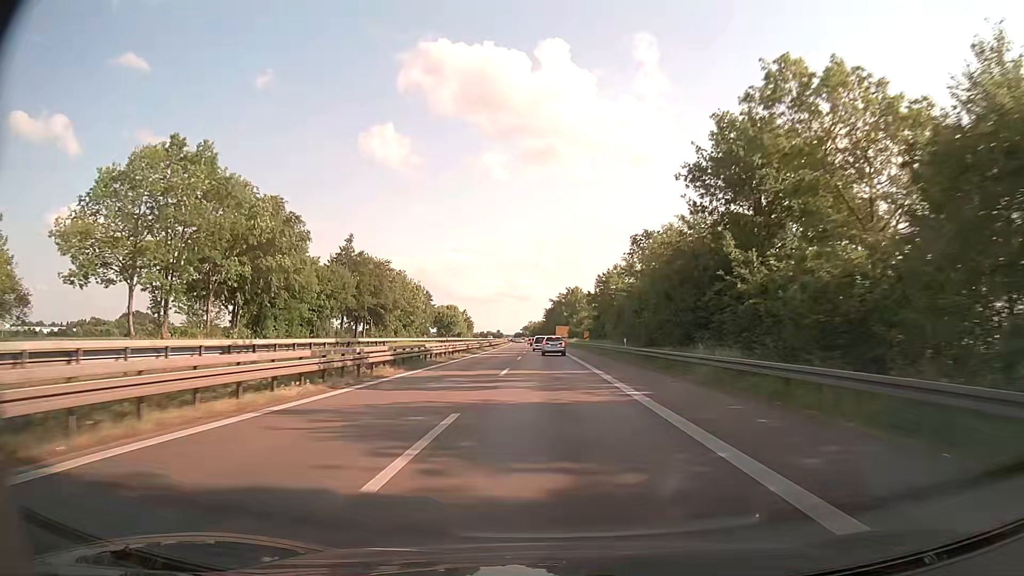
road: trunk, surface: asphalt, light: Day
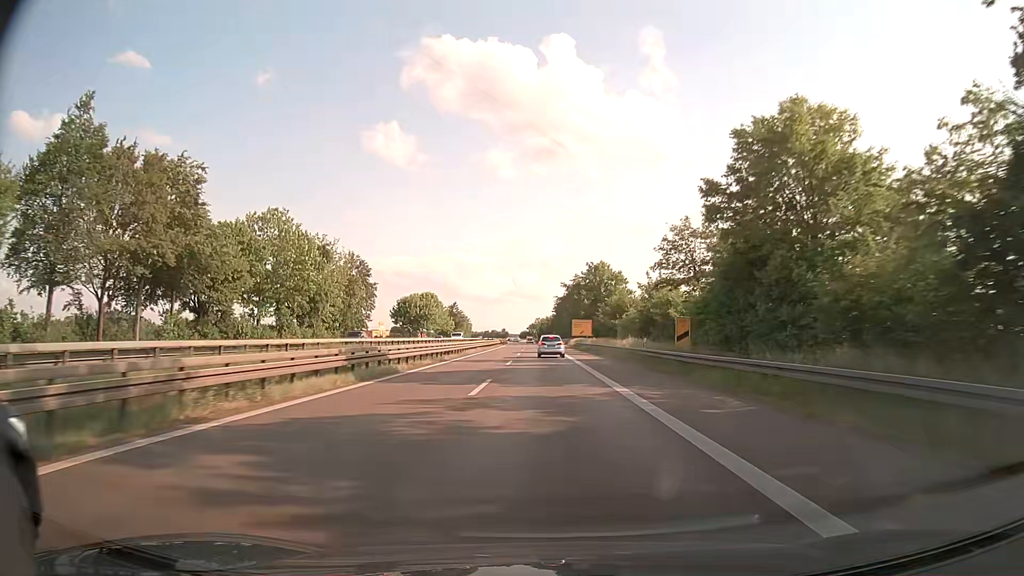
(-0.1, +62.4) m; -1°
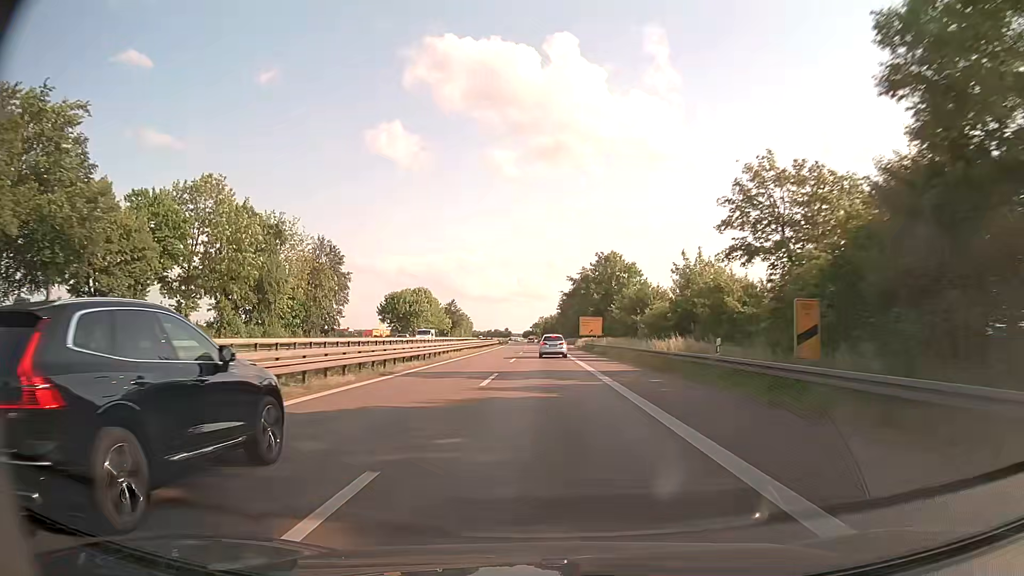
(0.0, +15.1) m; 0°
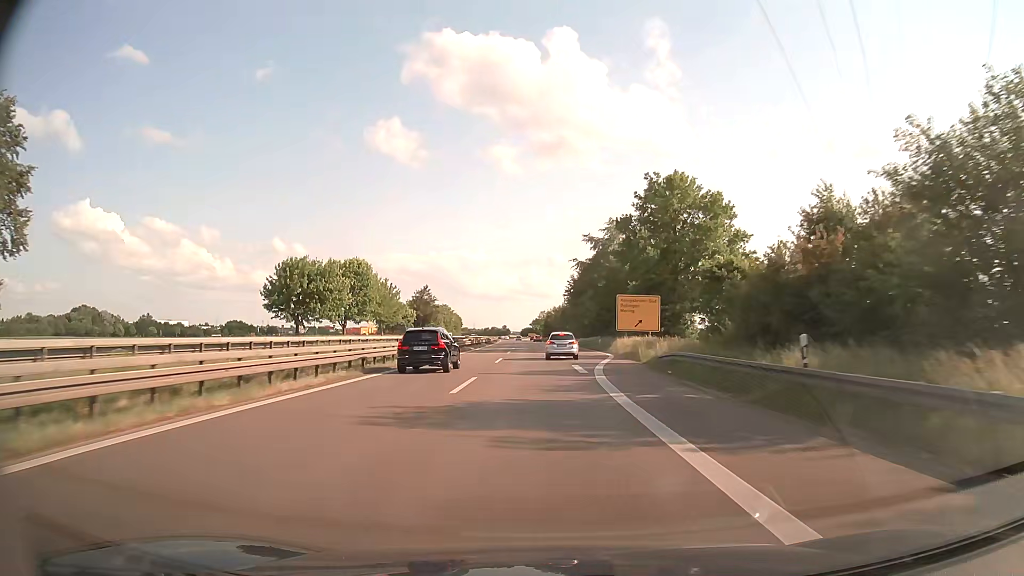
(-0.2, +57.0) m; 0°
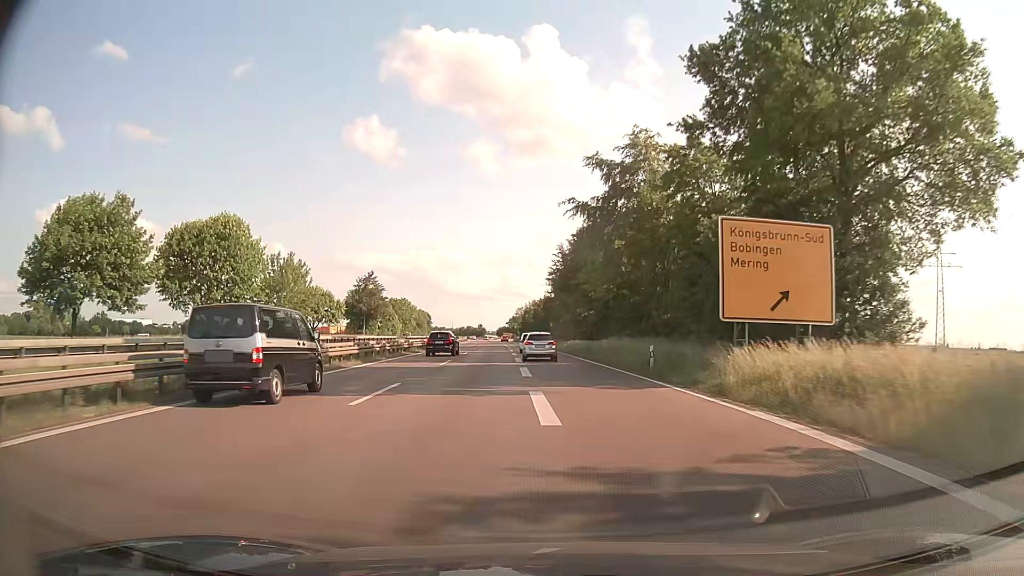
(+0.5, +38.6) m; +2°
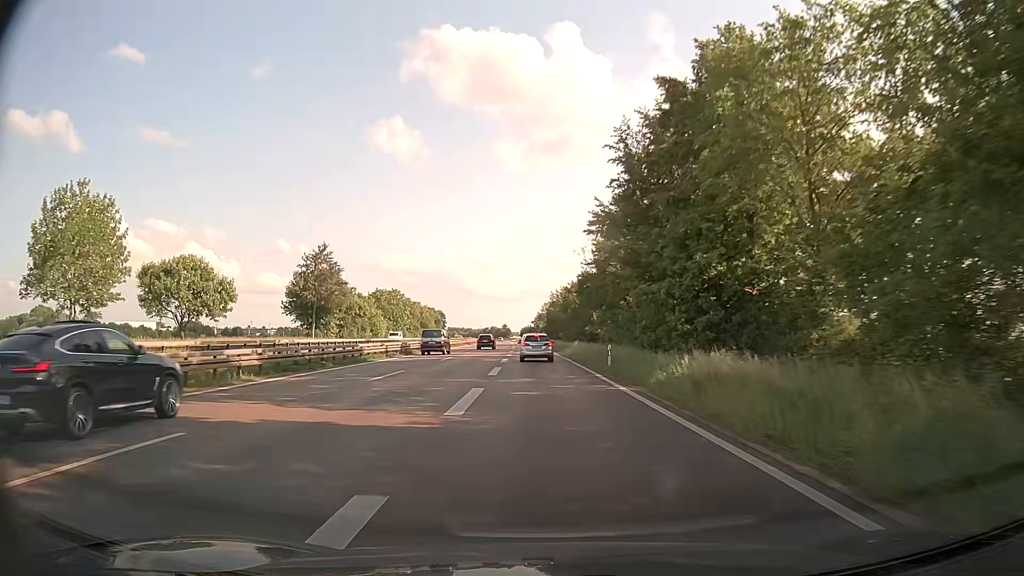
(-0.8, +46.3) m; -3°
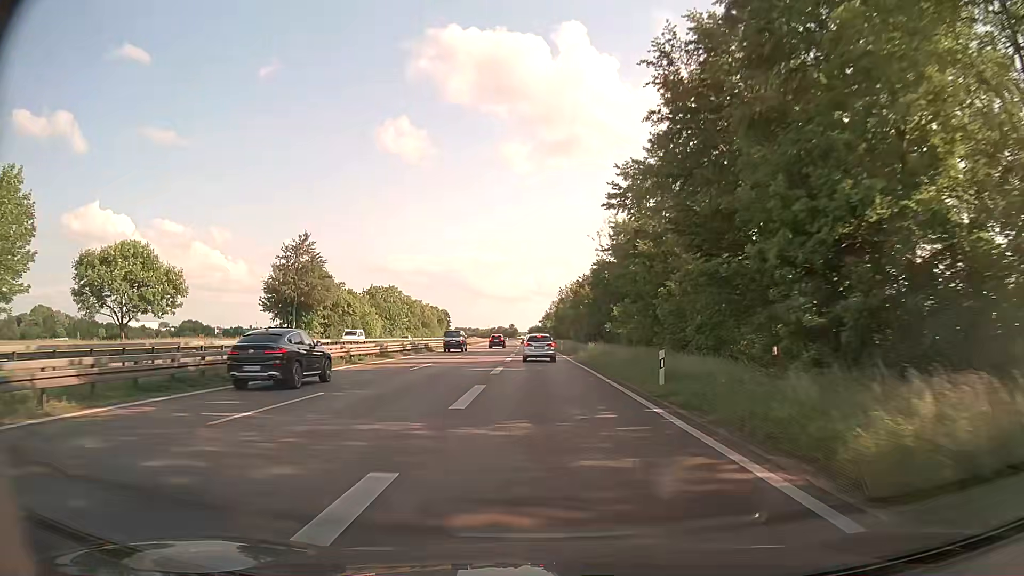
(-0.1, +10.9) m; -1°
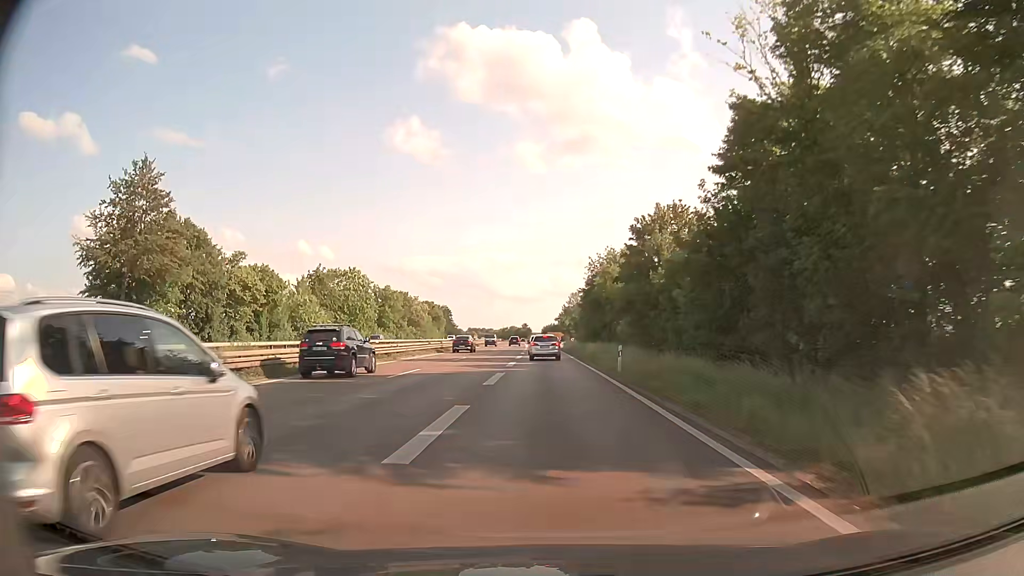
(-0.6, +41.3) m; -1°
